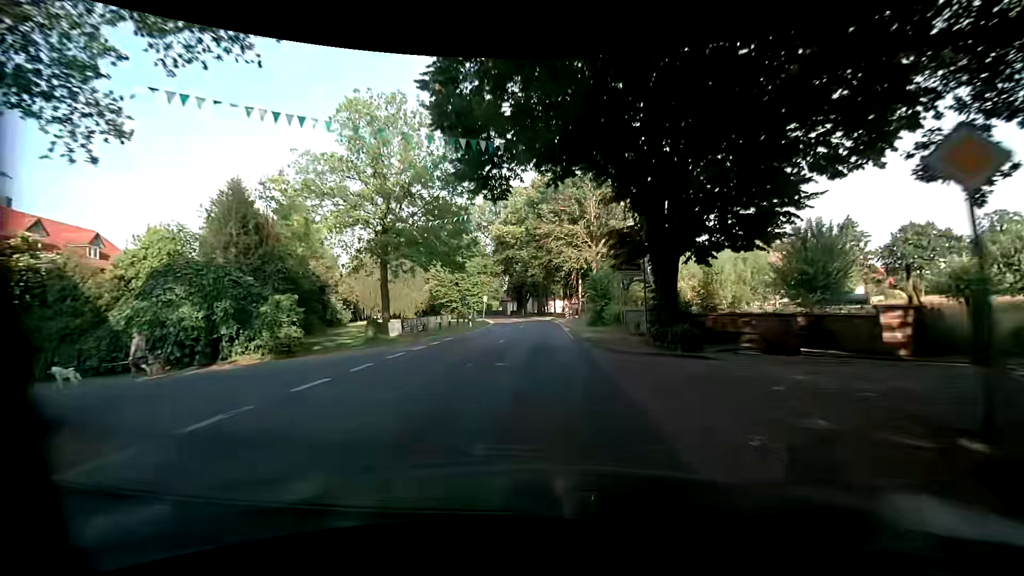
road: primary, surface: asphalt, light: Day
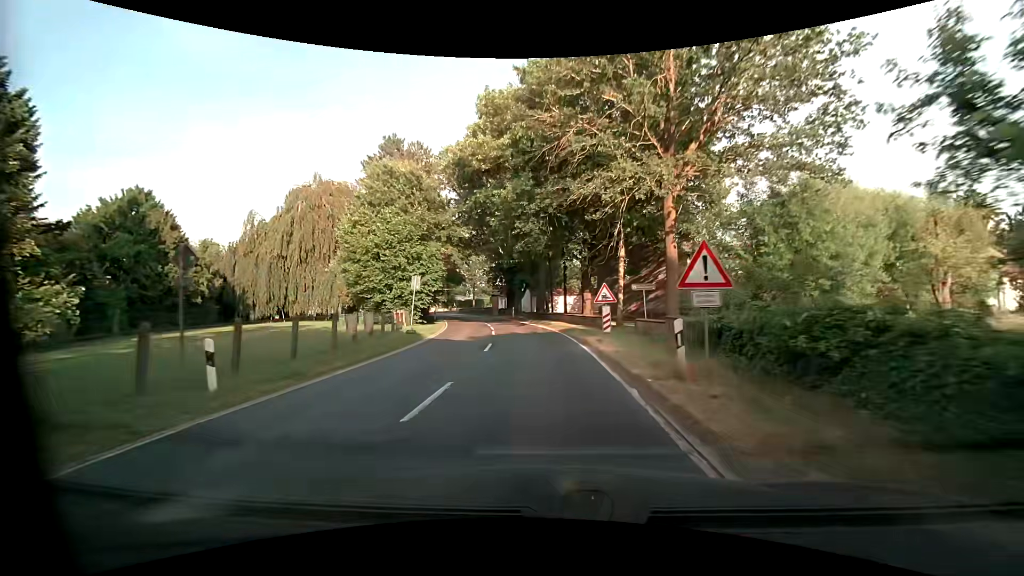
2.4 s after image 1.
(+0.2, +30.4) m; 0°
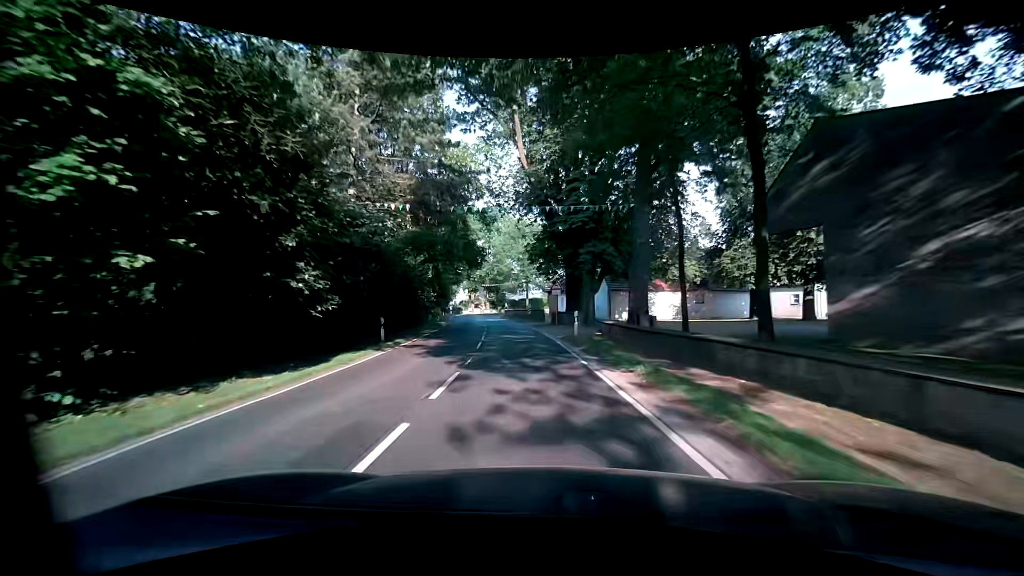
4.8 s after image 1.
(-1.4, +30.2) m; -7°
(0, +10) (-1, +20) (-2, +30) (-3, +40) (-5, +50) (-7, +60) (-8, +69) (-10, +79) (-10, +89) (-6, +99) m
